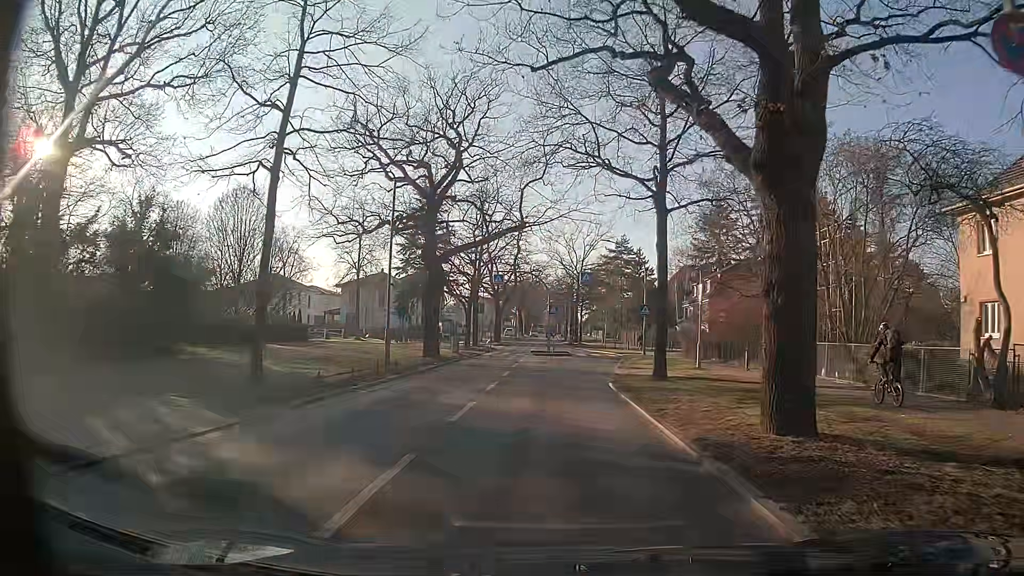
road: secondary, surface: asphalt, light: Day
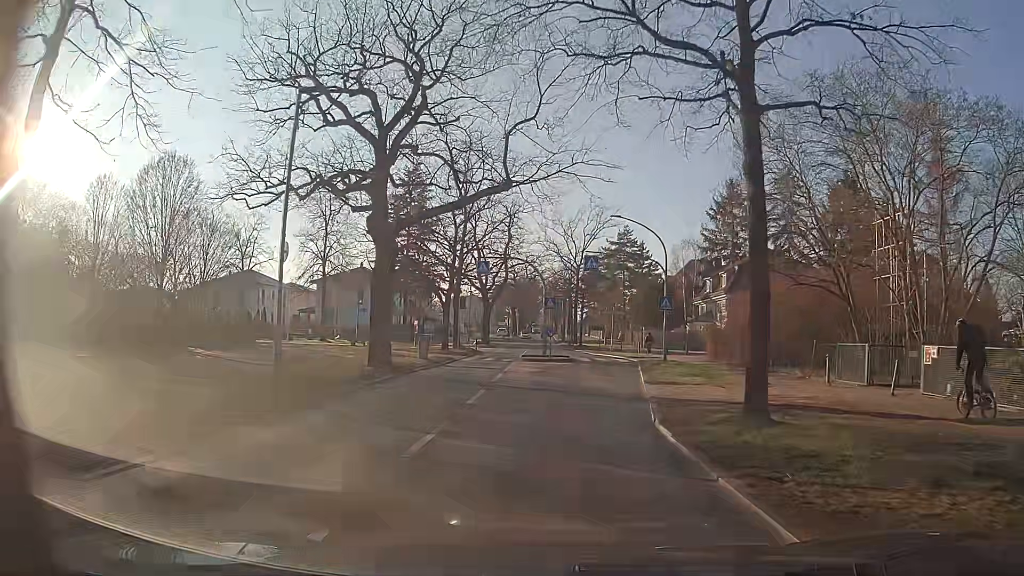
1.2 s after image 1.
(0.0, +9.1) m; 0°
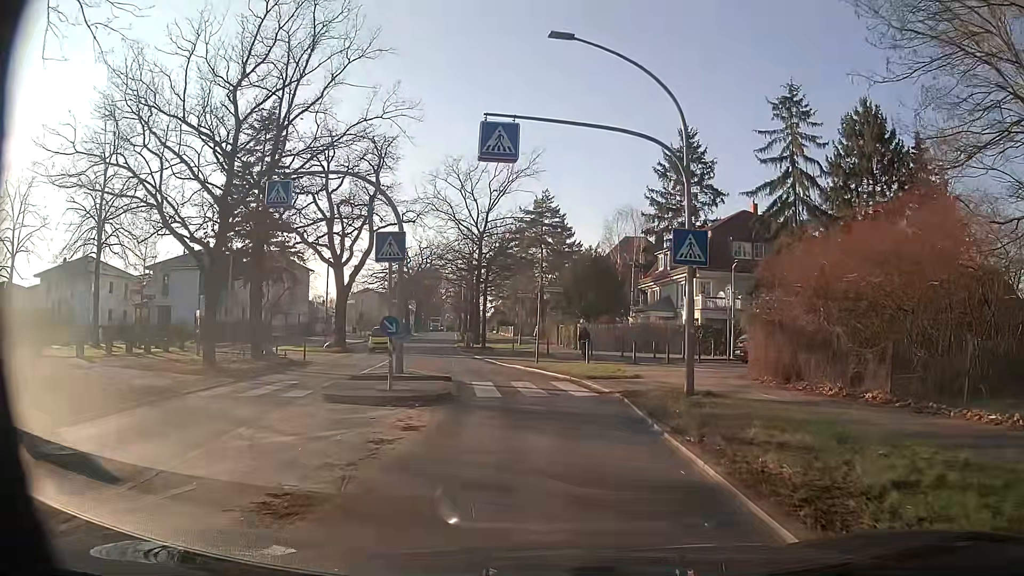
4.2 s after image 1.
(+1.4, +21.1) m; +7°
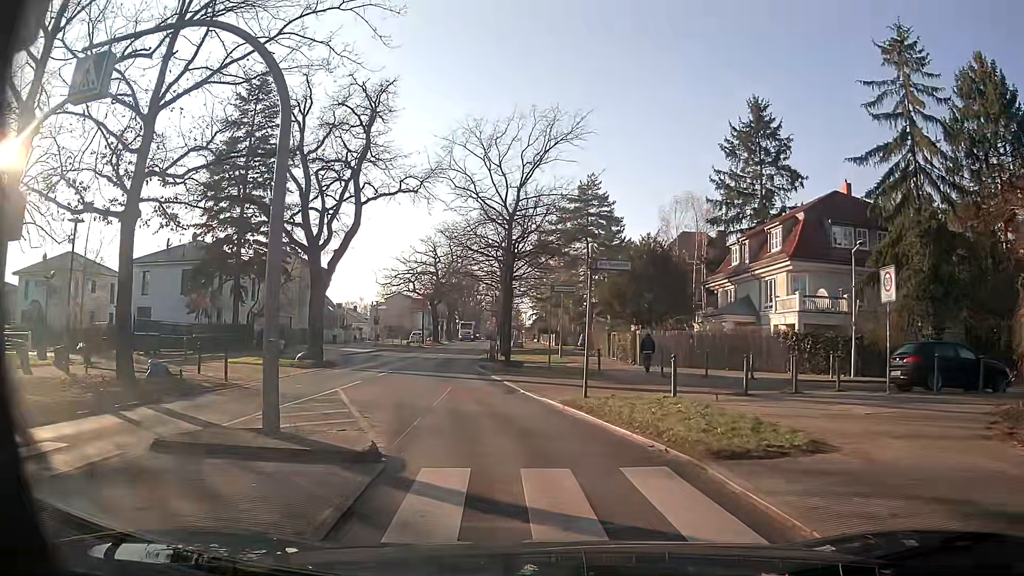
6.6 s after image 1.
(0.0, +10.8) m; -2°
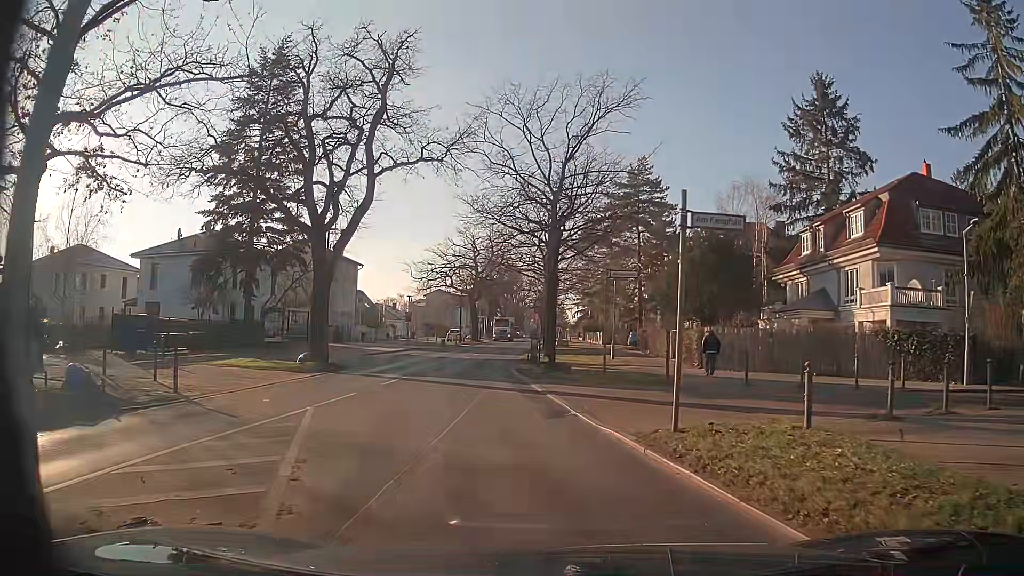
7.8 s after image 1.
(-0.3, +5.3) m; -3°
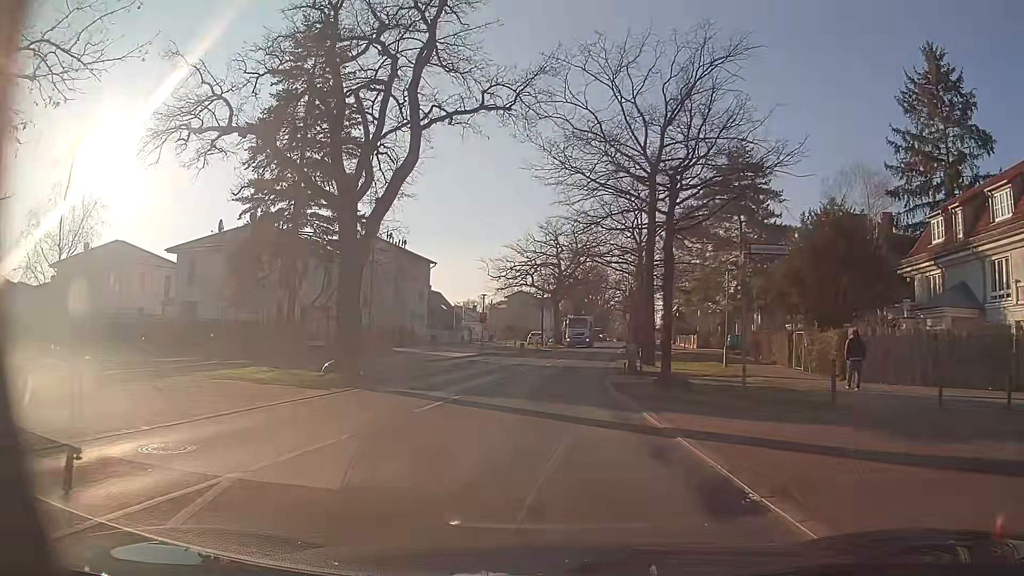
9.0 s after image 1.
(-0.5, +6.5) m; -7°
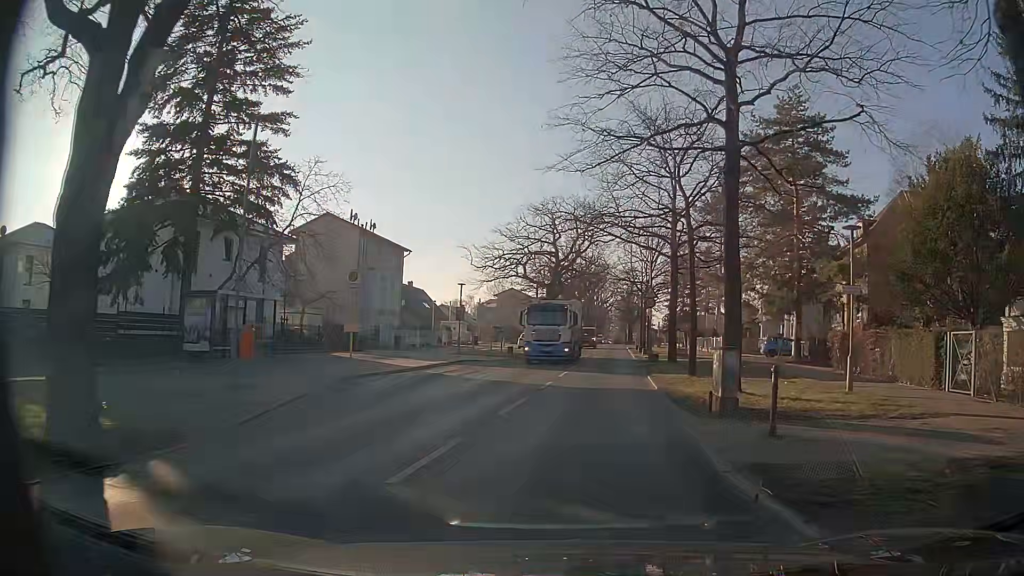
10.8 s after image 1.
(-0.5, +12.3) m; -1°
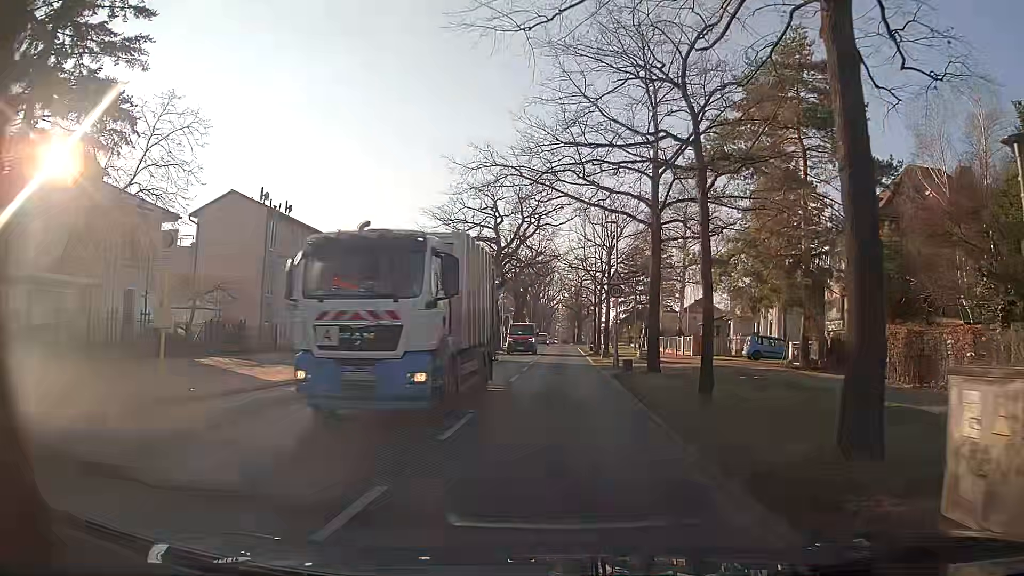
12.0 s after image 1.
(+0.4, +8.9) m; +4°
(0, +10) (+1, +20) (+1, +30) (+1, +40) (+2, +50) (+2, +60) (+2, +70) (+3, +80) (+3, +90) (+4, +100) m
